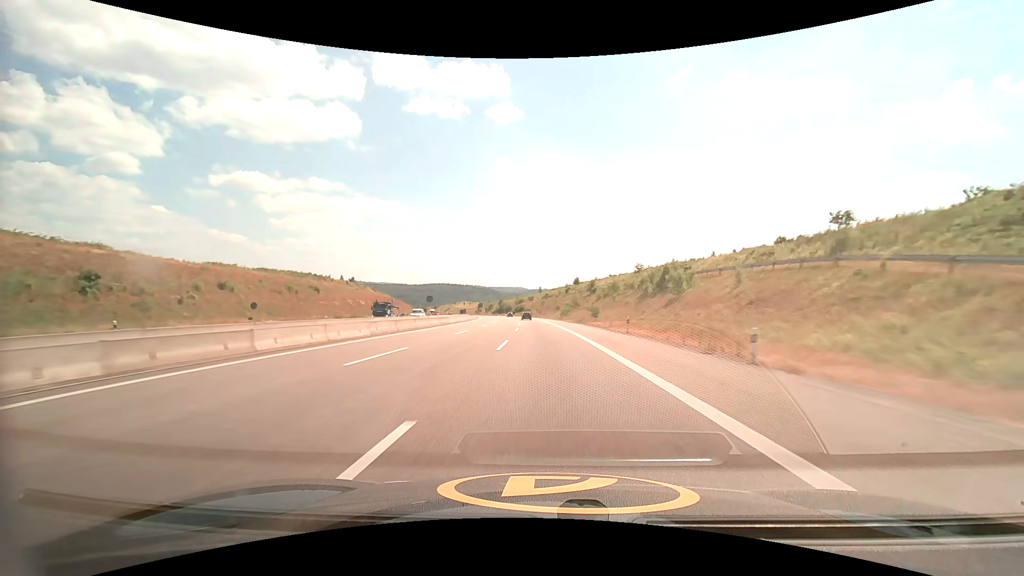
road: motorway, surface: asphalt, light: Day
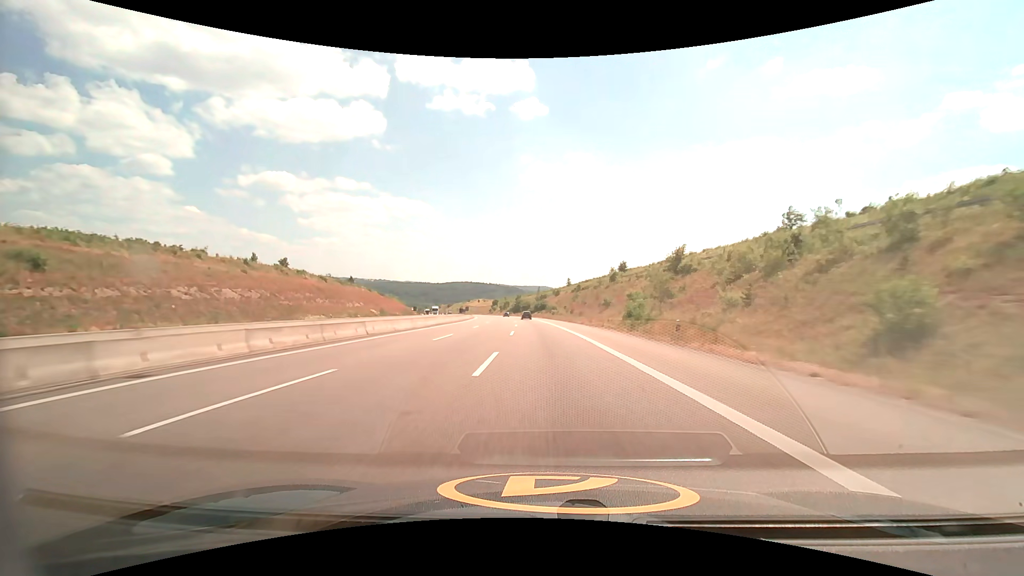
(-1.4, +60.9) m; -3°
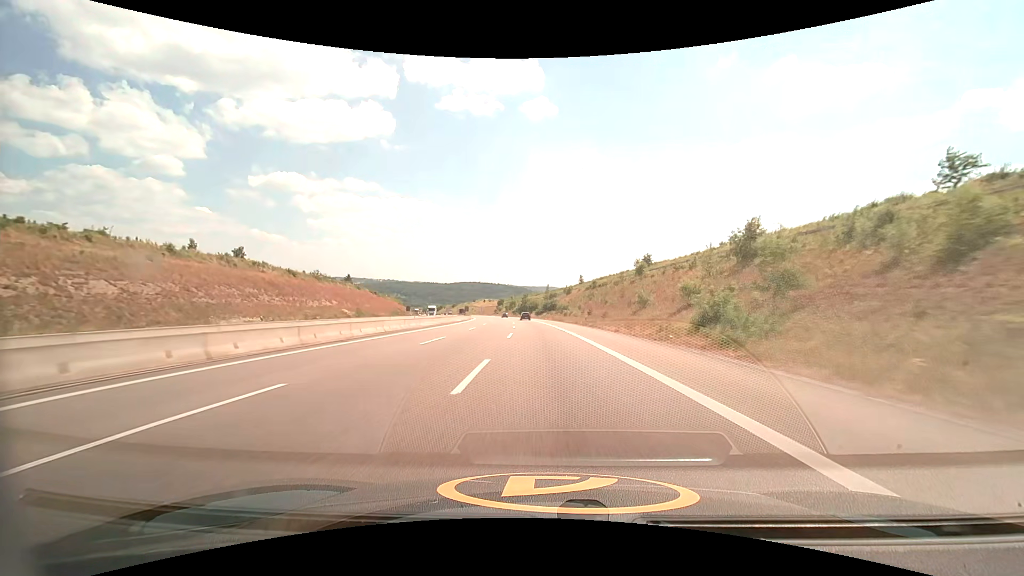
(-0.2, +20.3) m; -1°
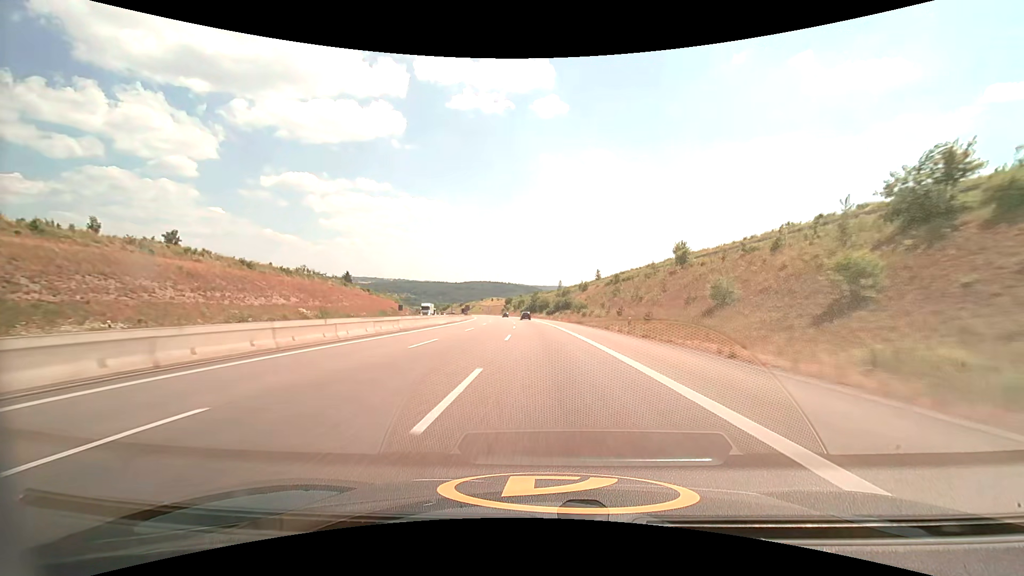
(-0.2, +20.2) m; -1°
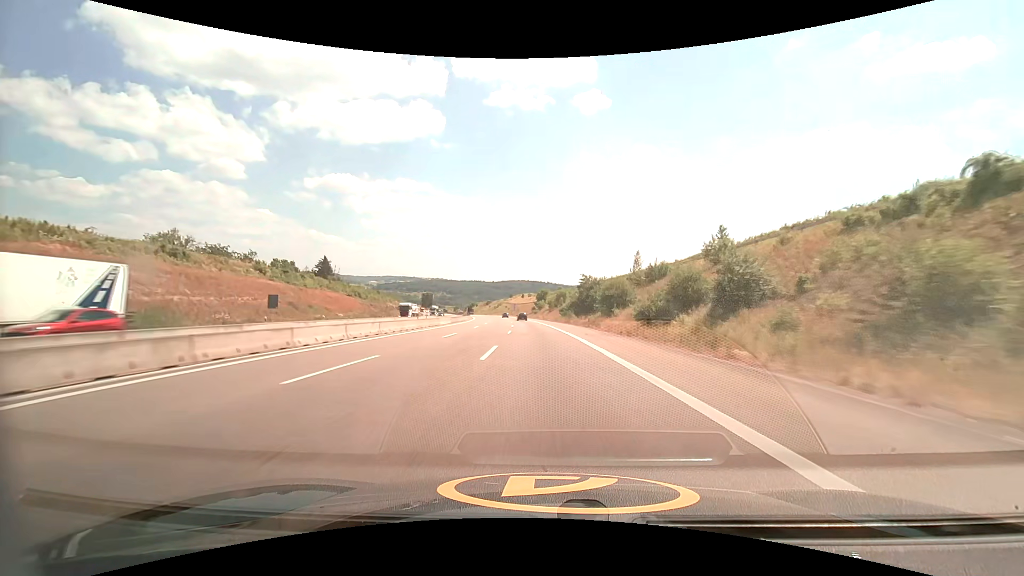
(-3.3, +81.1) m; -5°
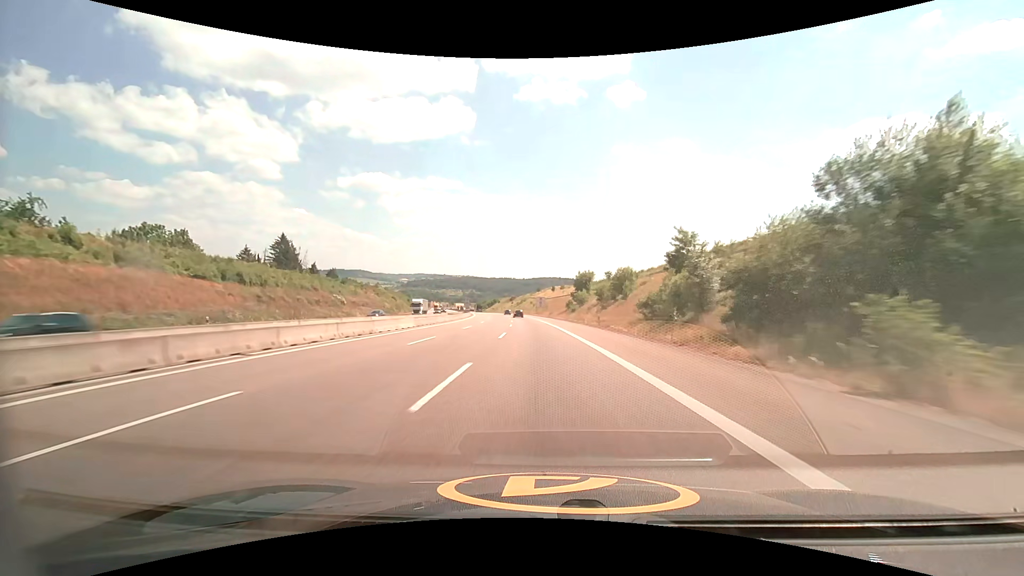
(-1.8, +61.4) m; -4°
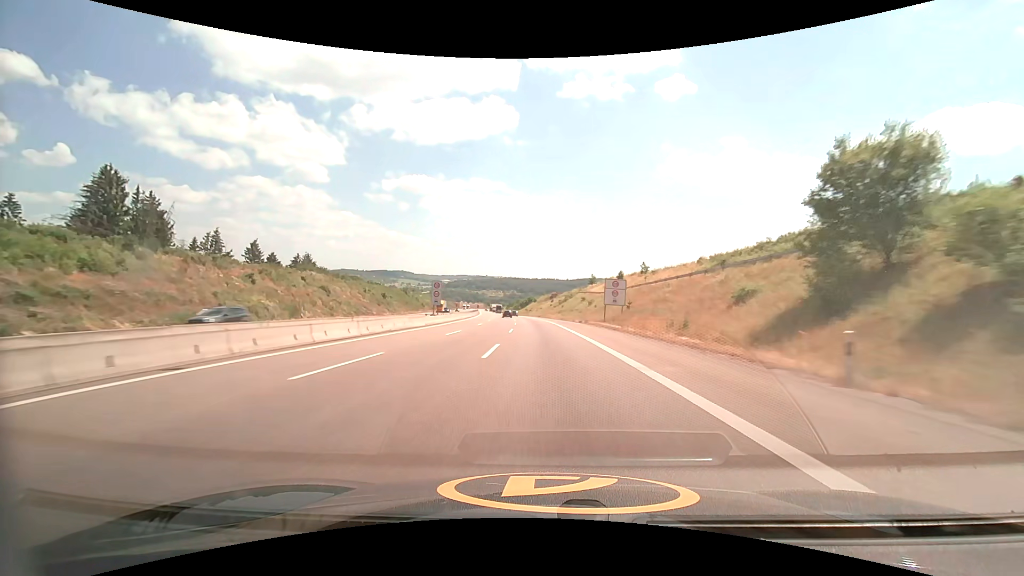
(-3.5, +82.2) m; -5°
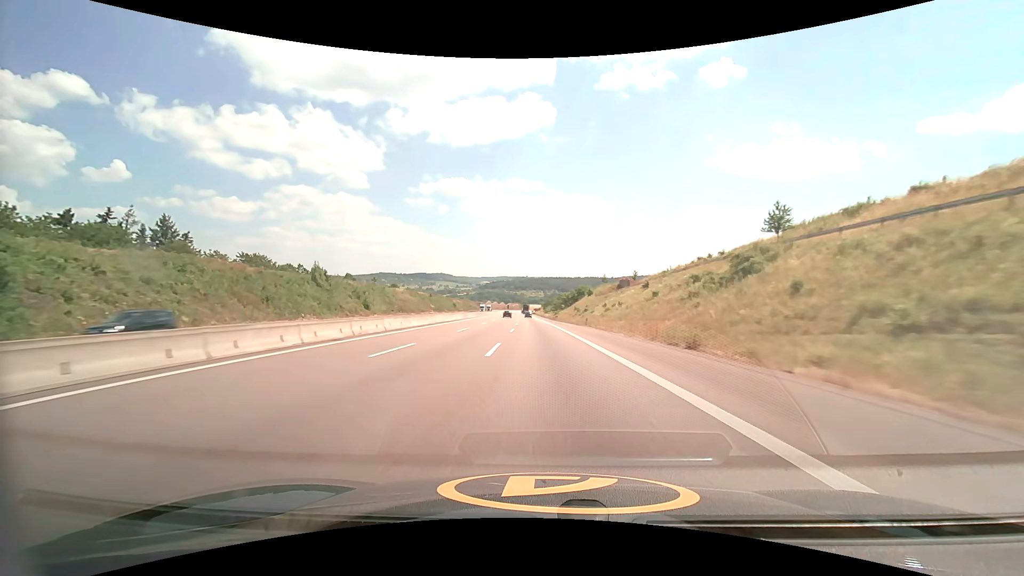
(-5.0, +103.8) m; -5°
(0, +10) (0, +20) (0, +30) (0, +40) (-1, +50) (-1, +60) (-1, +70) (-2, +80) (-2, +90) (-3, +100) m
